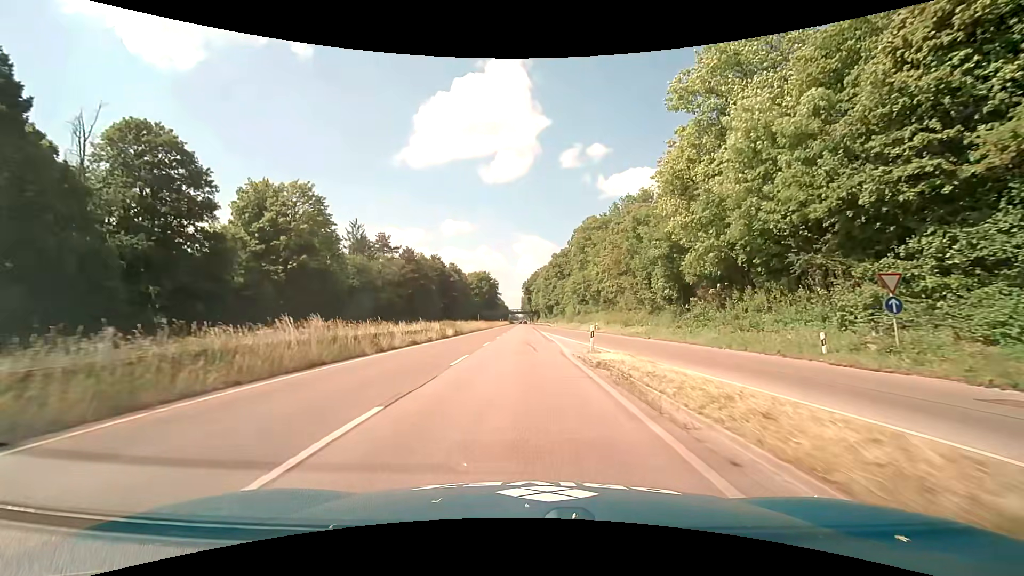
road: trunk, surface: asphalt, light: Day
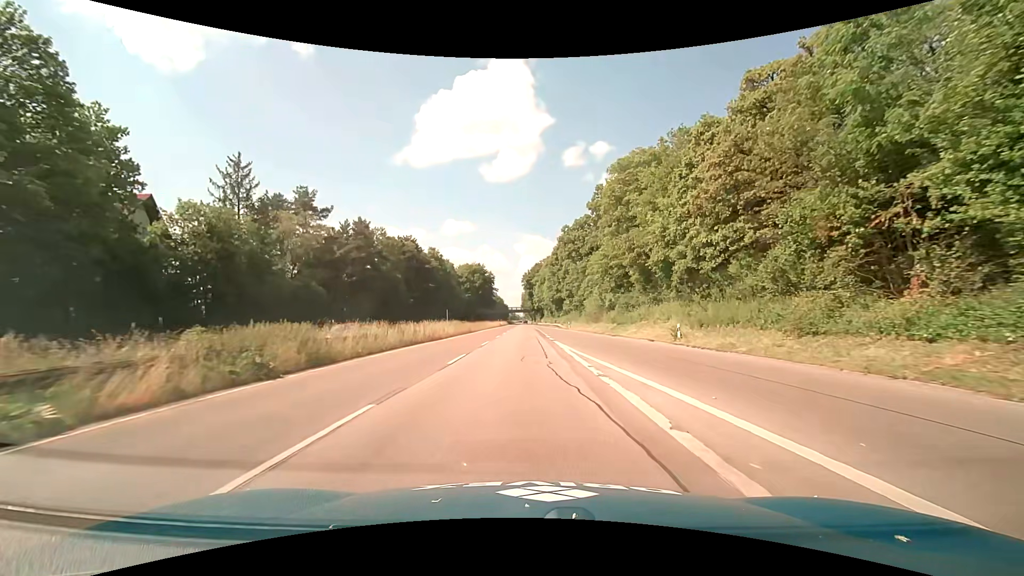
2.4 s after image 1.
(+0.2, +35.4) m; 0°
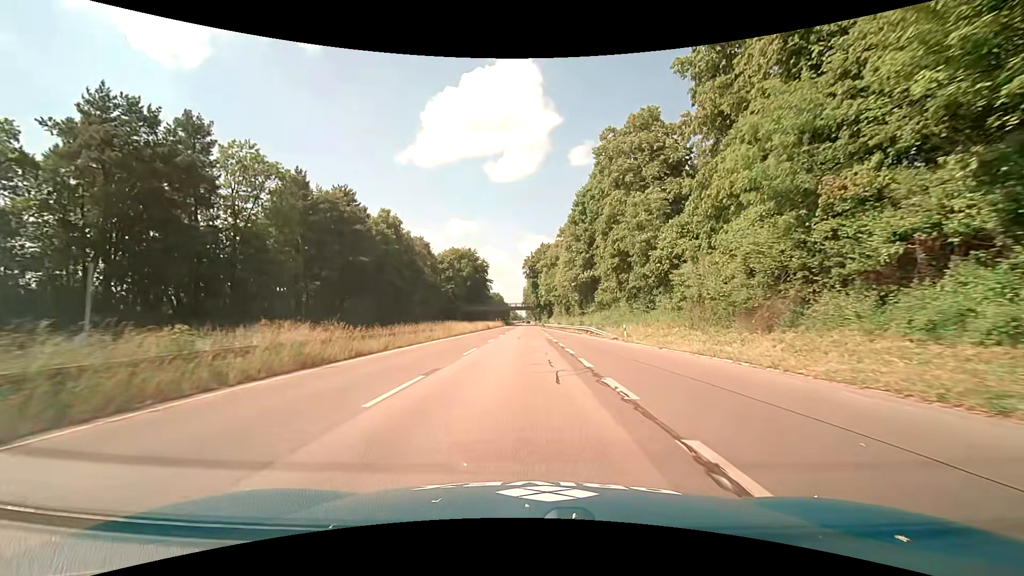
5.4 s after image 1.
(-0.1, +45.2) m; -1°
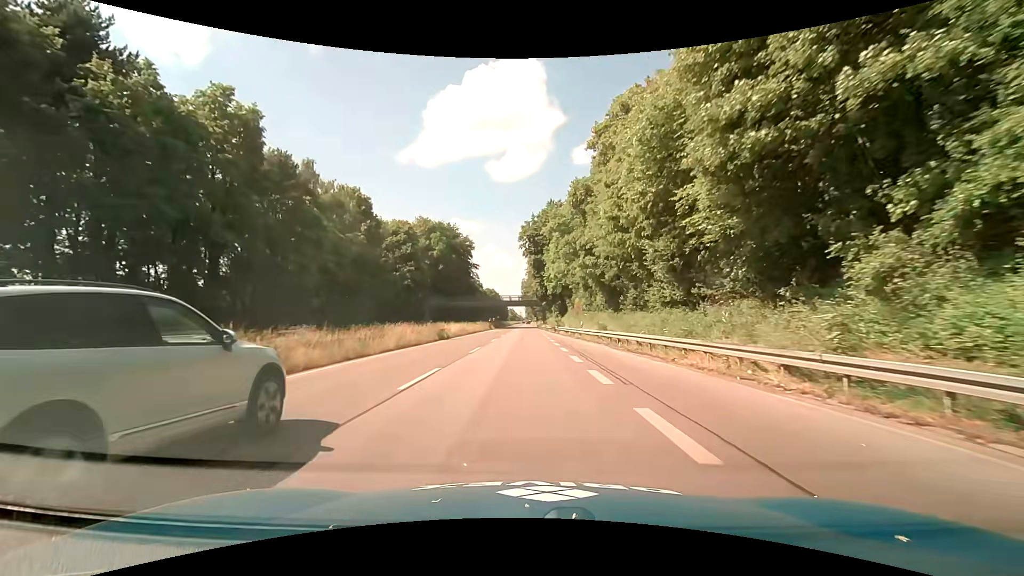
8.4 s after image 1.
(+0.4, +46.0) m; +1°
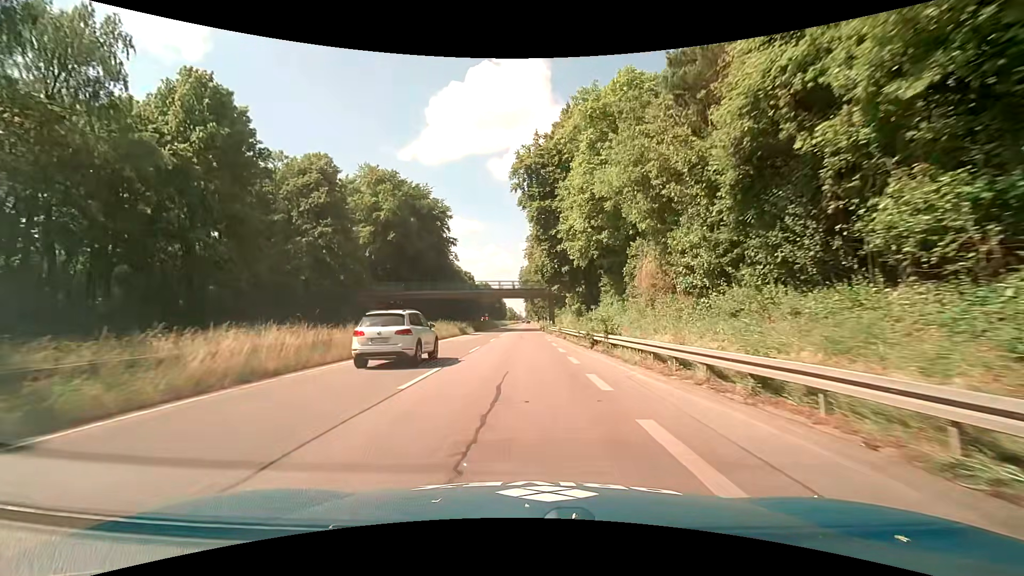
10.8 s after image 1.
(-0.4, +36.0) m; -1°
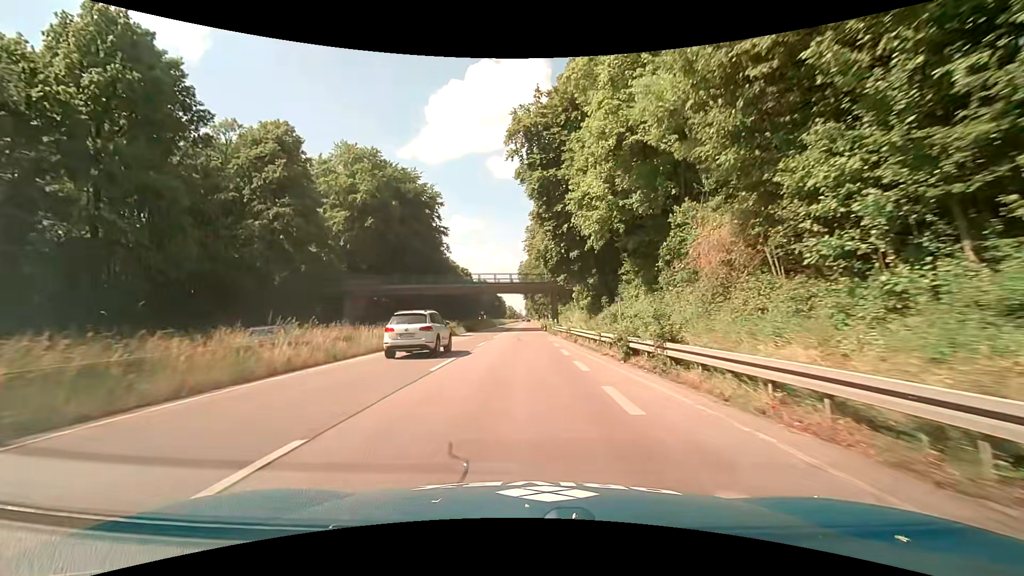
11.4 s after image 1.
(+0.1, +8.7) m; 0°
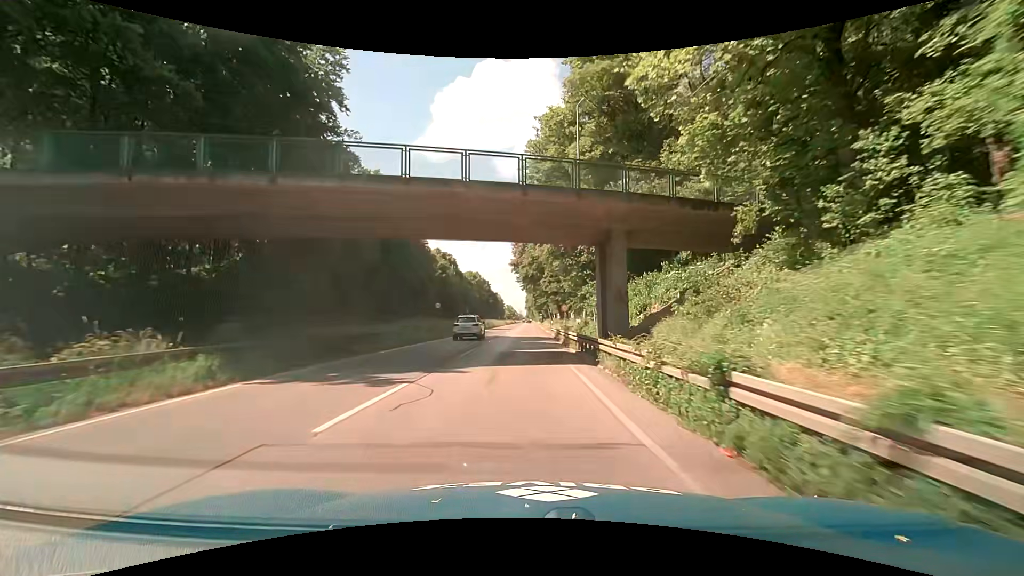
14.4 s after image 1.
(-0.2, +43.5) m; -1°
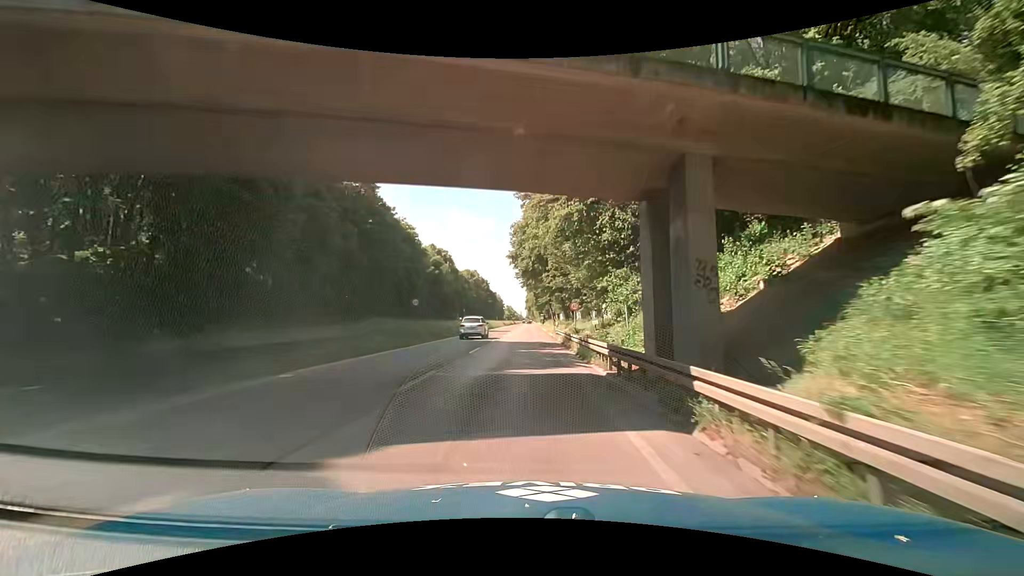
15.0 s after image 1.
(+0.1, +8.9) m; +1°
(0, +10) (0, +20) (0, +30) (0, +40) (0, +50) (0, +60) (0, +70) (0, +80) (0, +90) (0, +100) m
